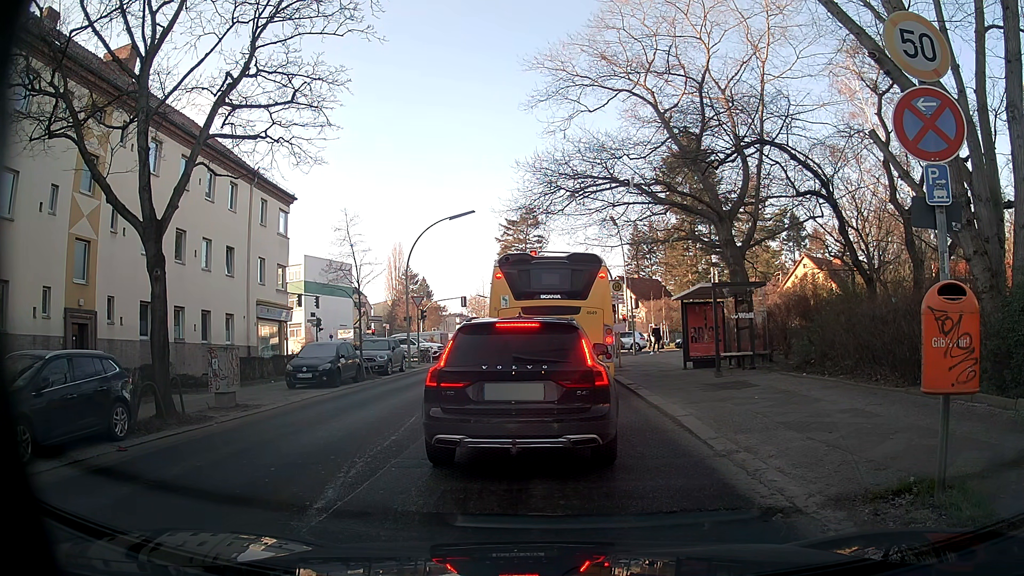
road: tertiary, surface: asphalt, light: Day
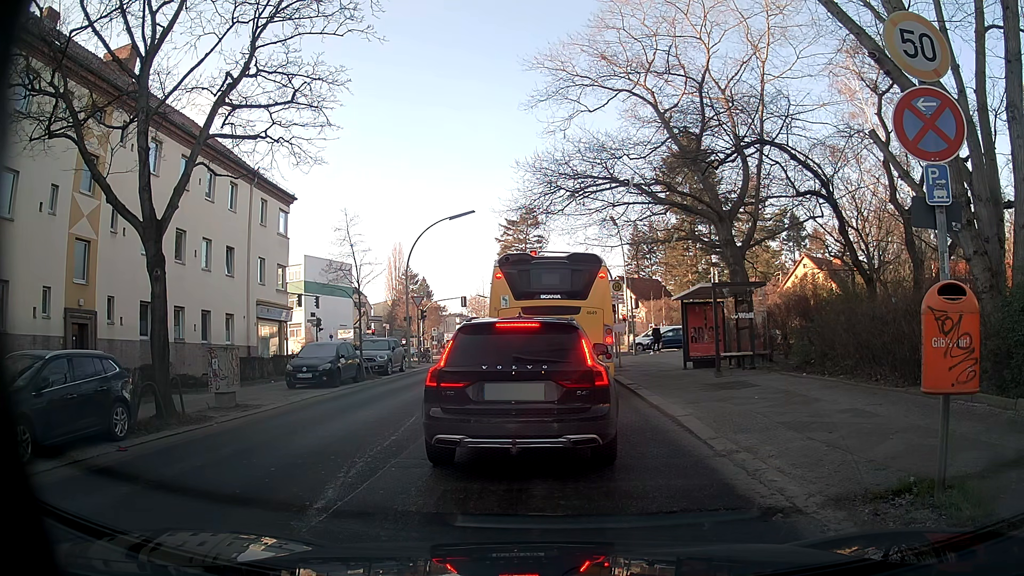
(0.0, 0.0) m; 0°
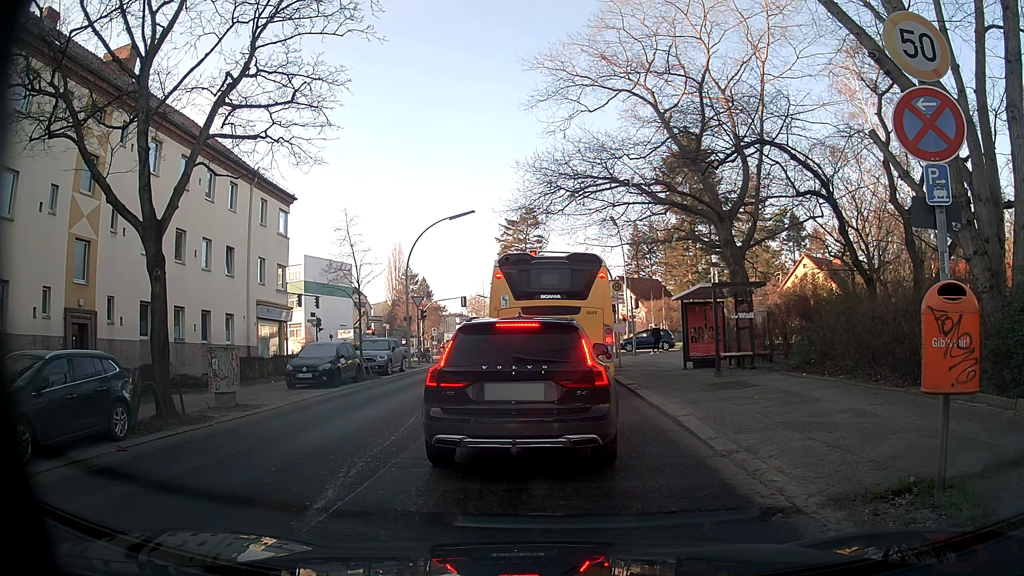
(0.0, 0.0) m; 0°
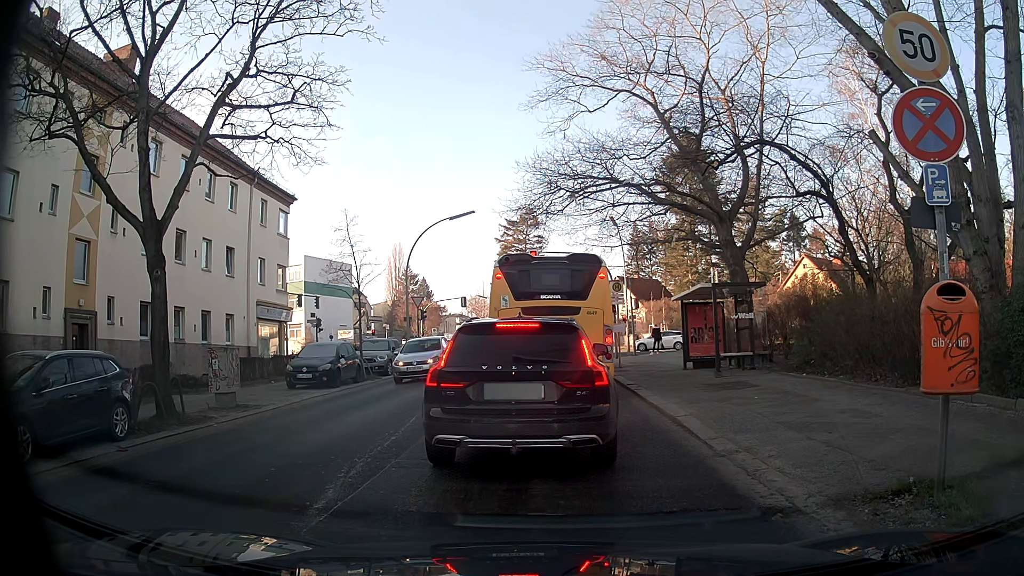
(0.0, 0.0) m; 0°
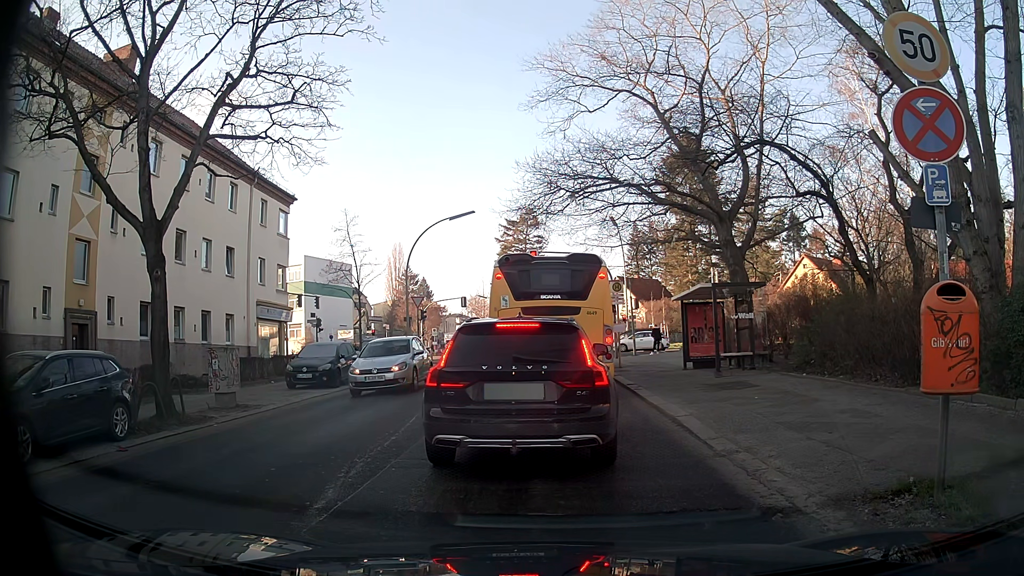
(0.0, 0.0) m; 0°
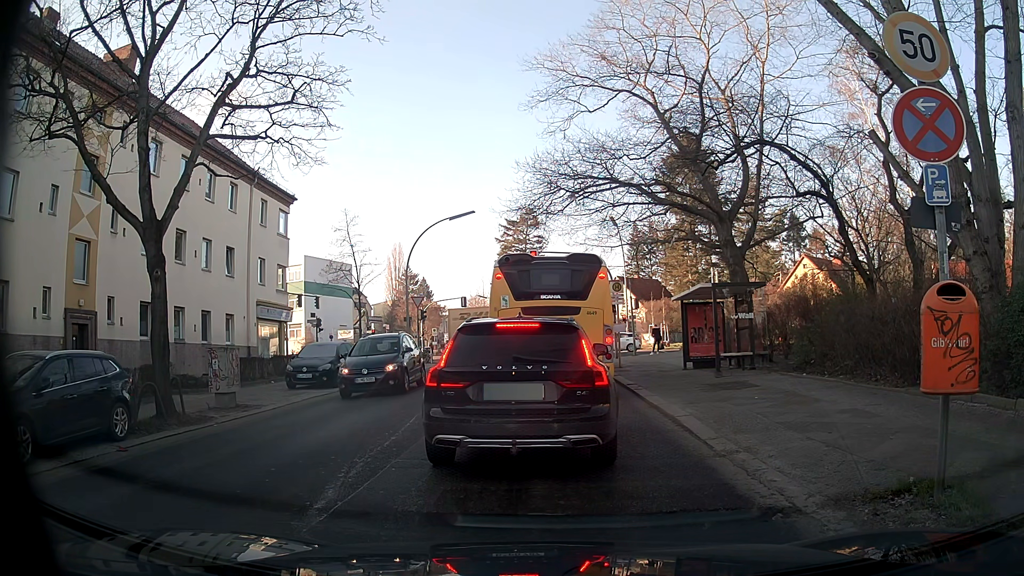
(0.0, 0.0) m; 0°
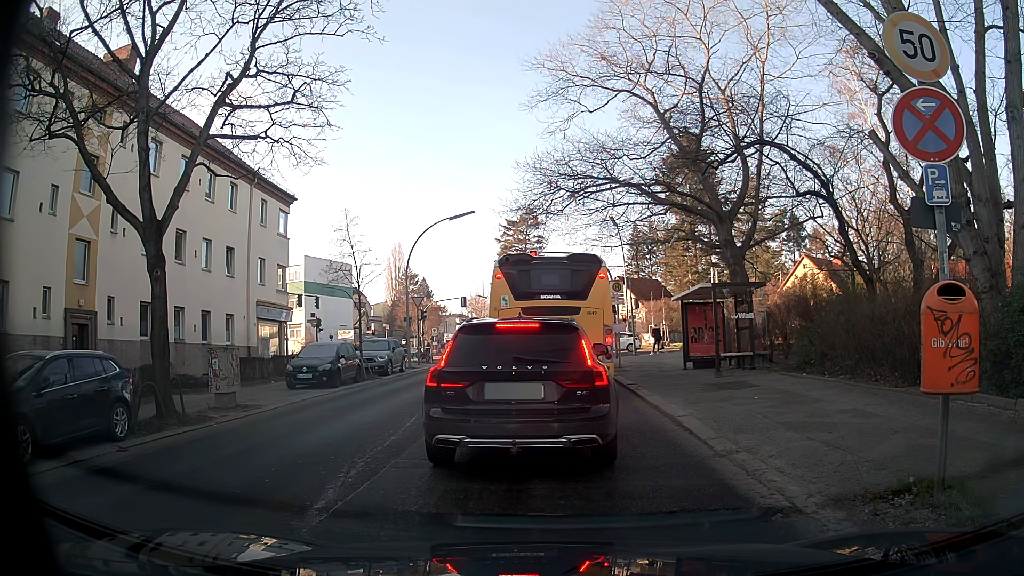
(0.0, 0.0) m; 0°
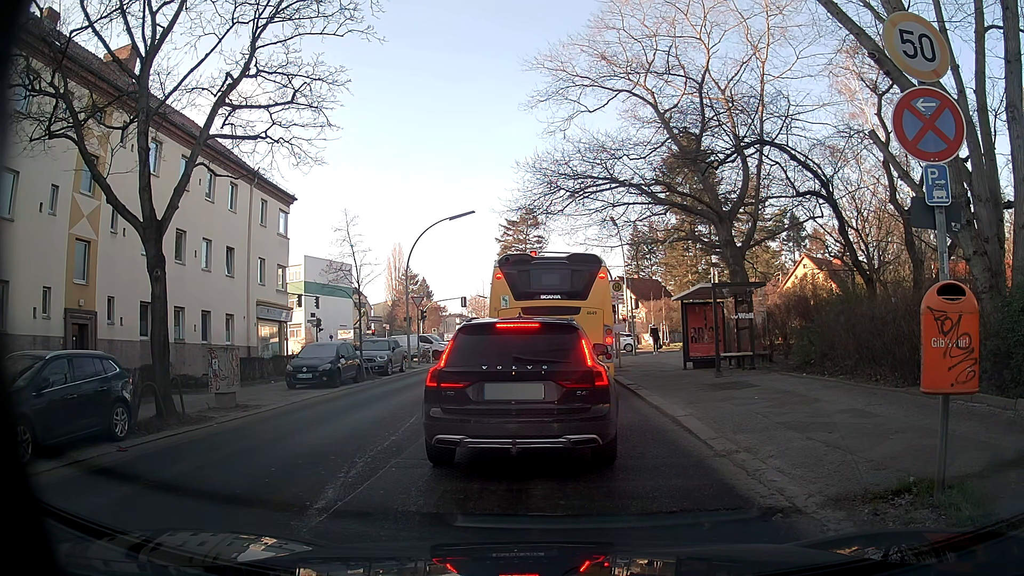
(0.0, 0.0) m; 0°
